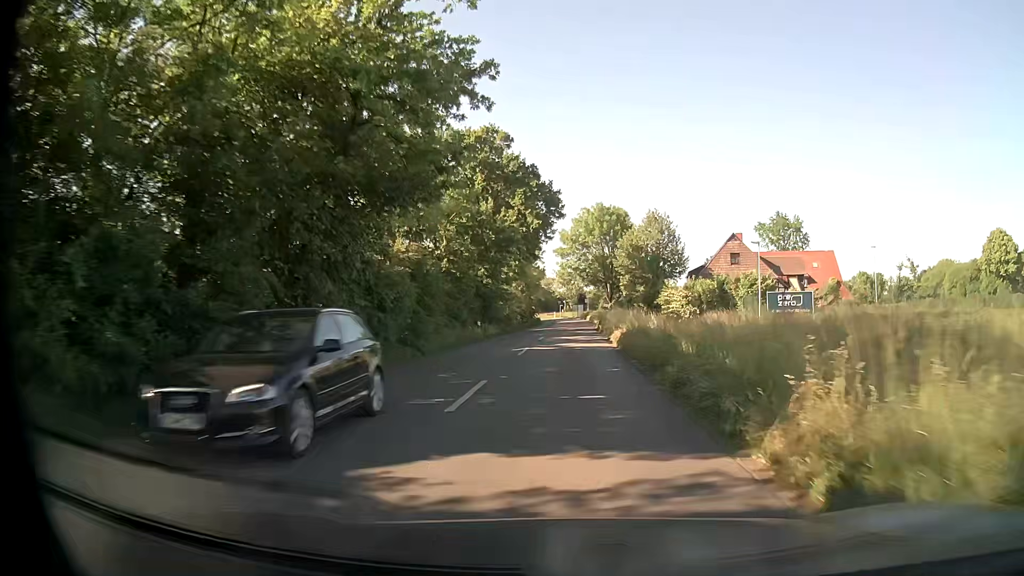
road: secondary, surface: asphalt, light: Day
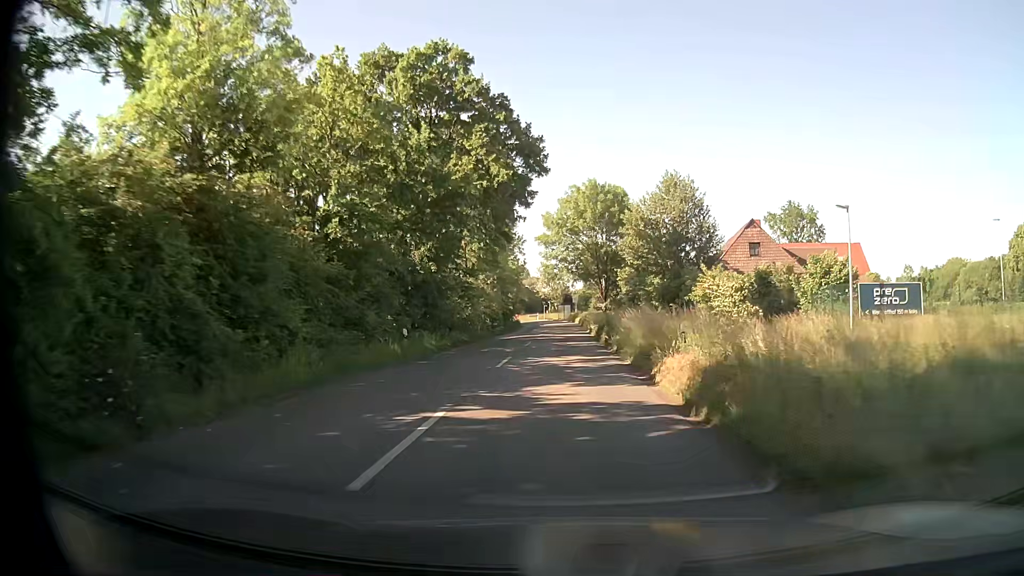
(+0.3, +15.9) m; +2°
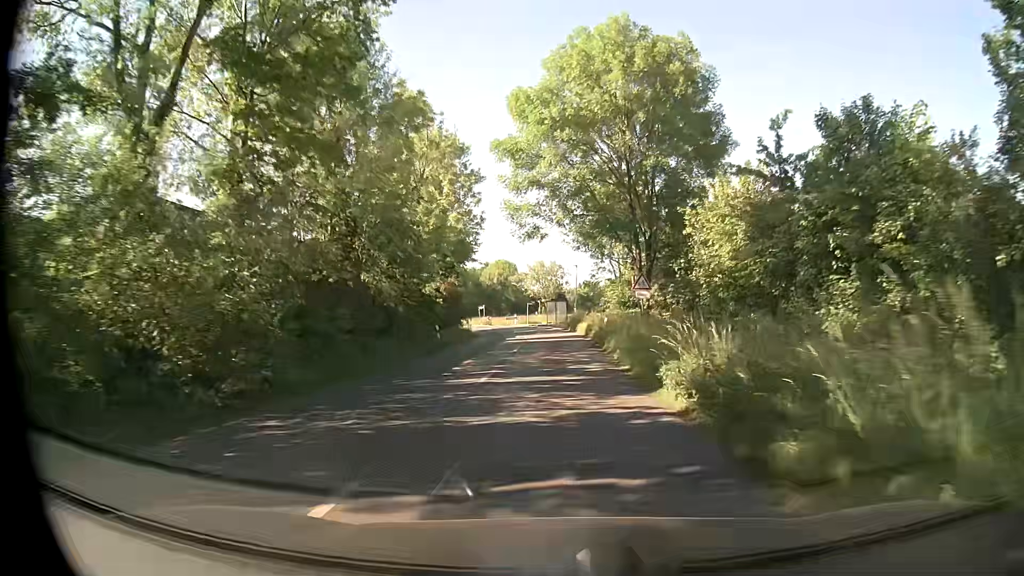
(+0.5, +39.6) m; +1°
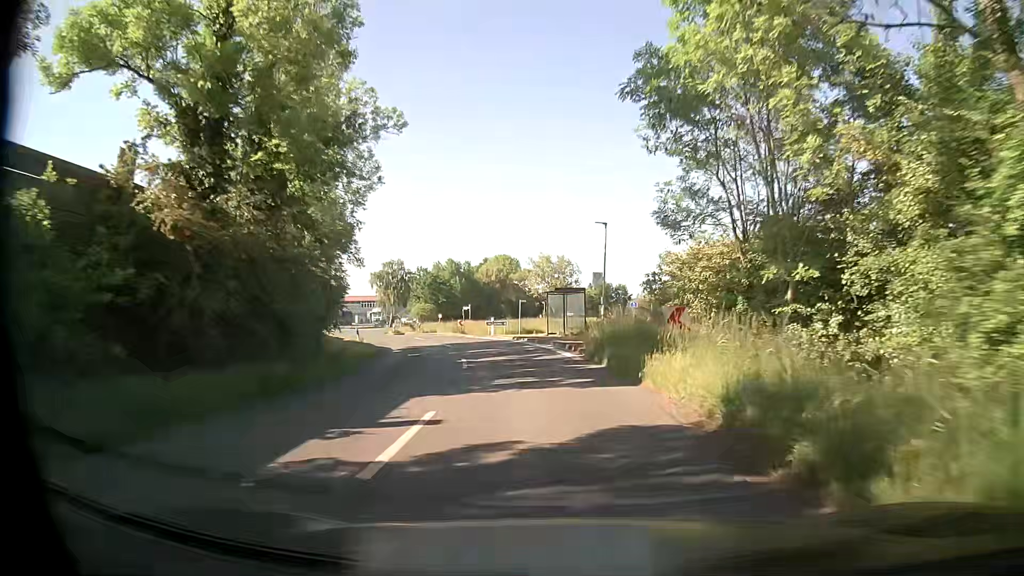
(-0.3, +31.6) m; -1°
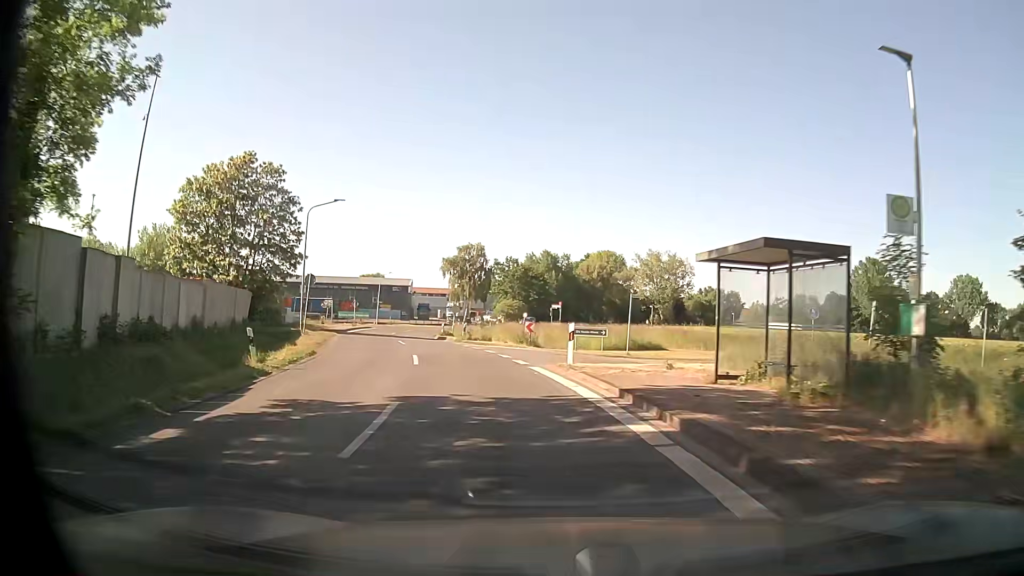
(-1.5, +23.5) m; -9°
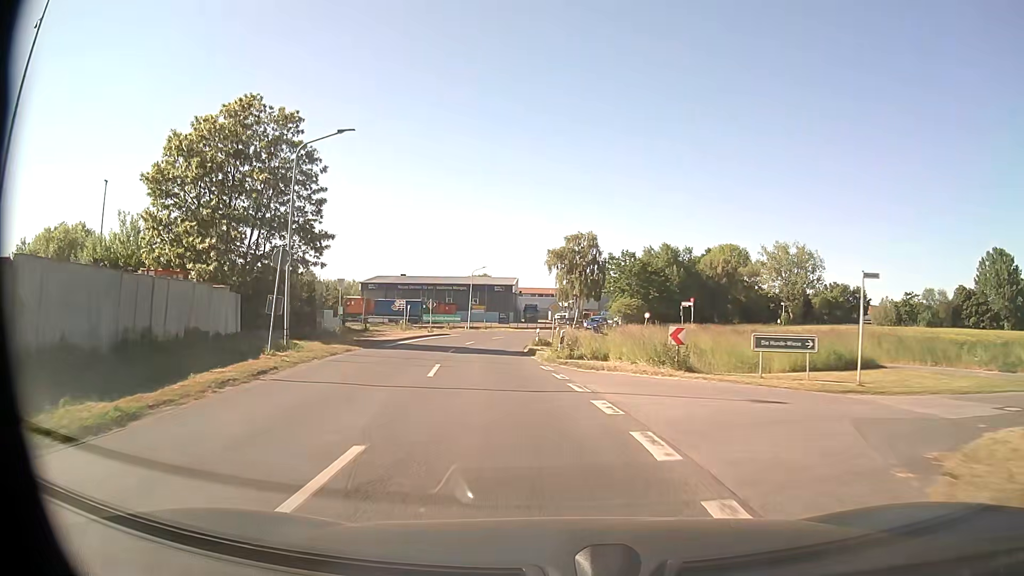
(-1.3, +15.7) m; -10°
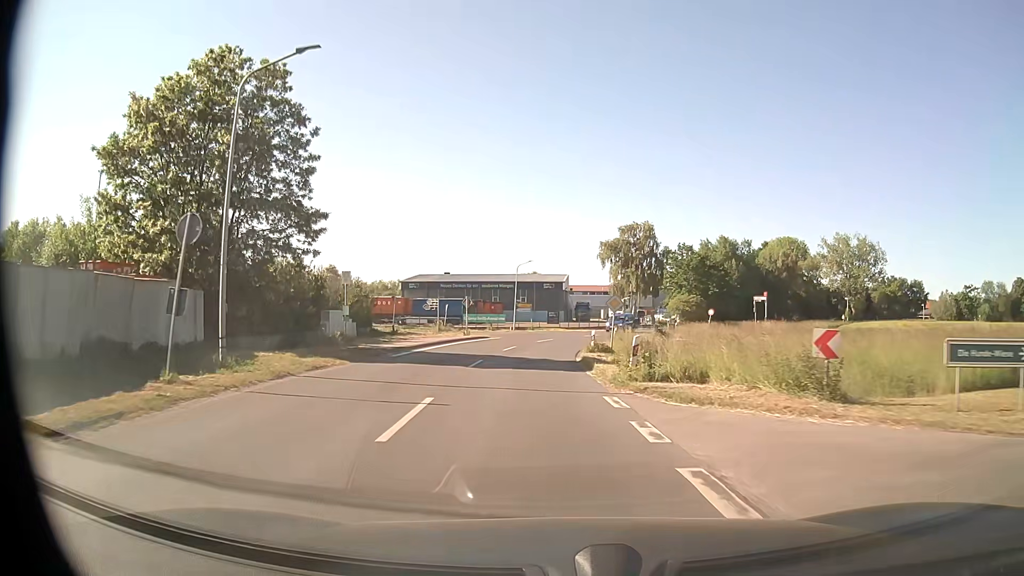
(-0.3, +7.9) m; -4°
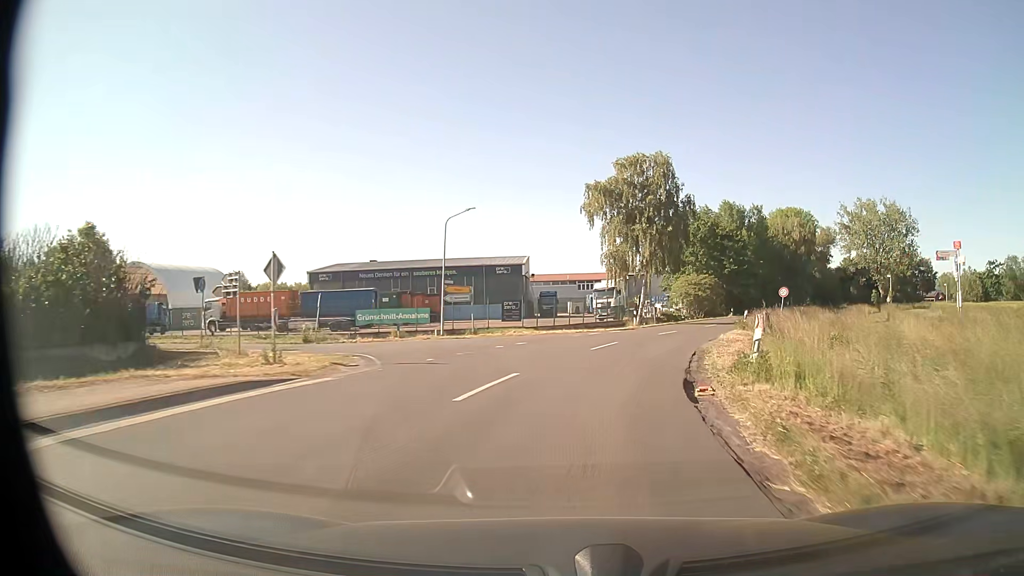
(-0.6, +32.0) m; +3°
(0, +10) (+2, +20) (+5, +30) (+8, +39) (+12, +48) (+16, +57) (+21, +66) (+26, +75) (+31, +83) (+36, +92) m
